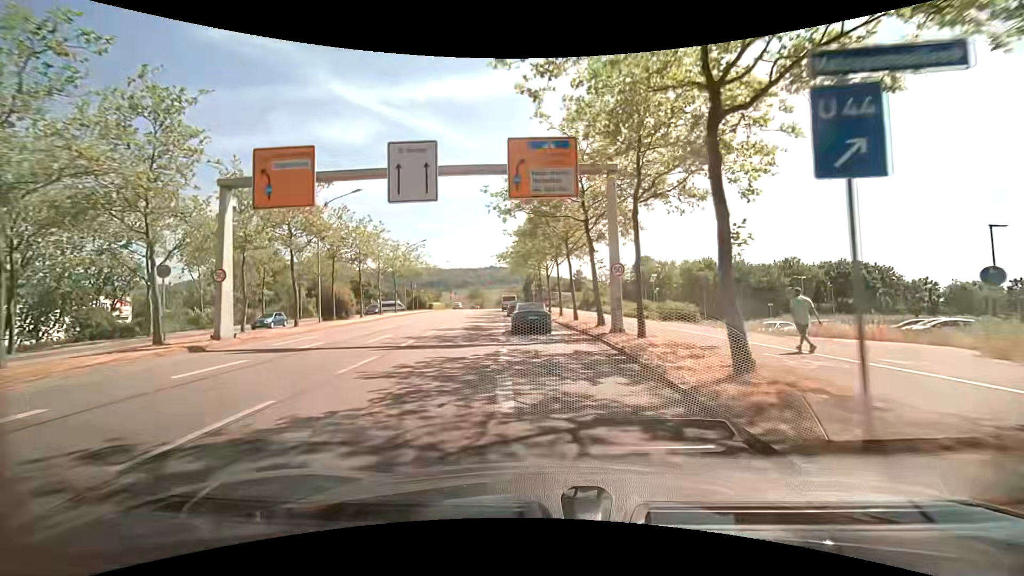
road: primary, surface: asphalt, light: Day
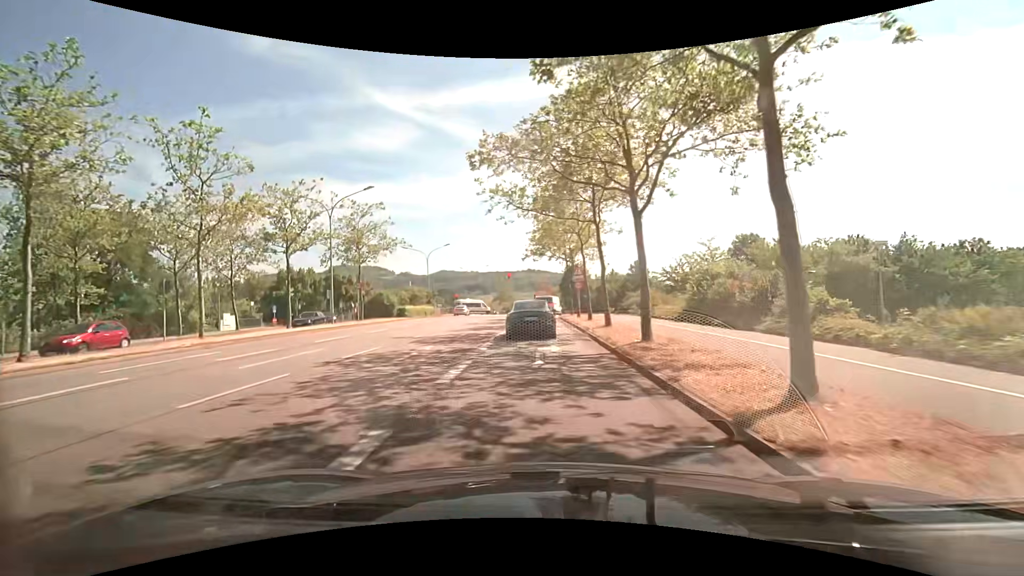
(-1.1, +33.4) m; -4°
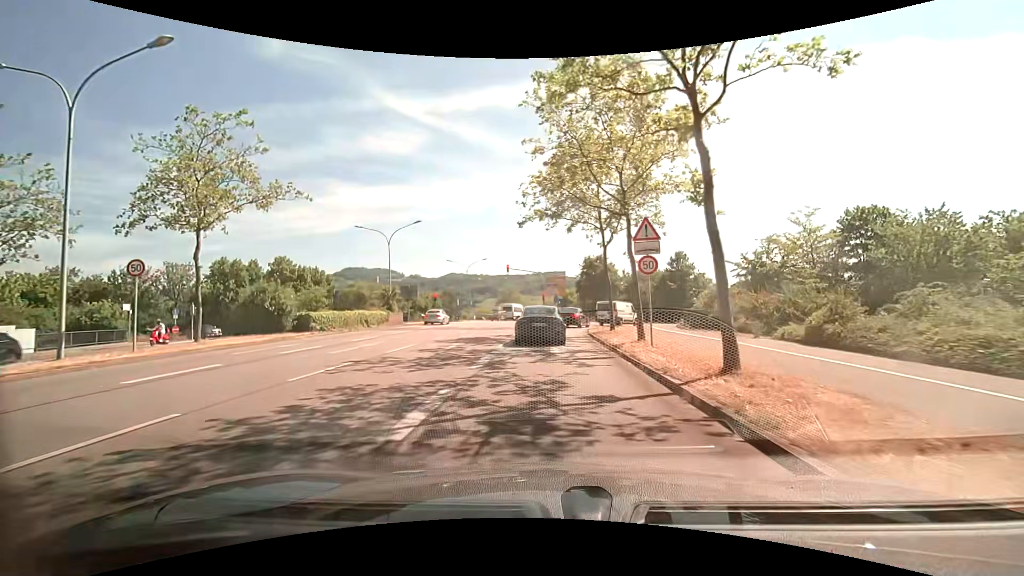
(-0.2, +21.2) m; -1°
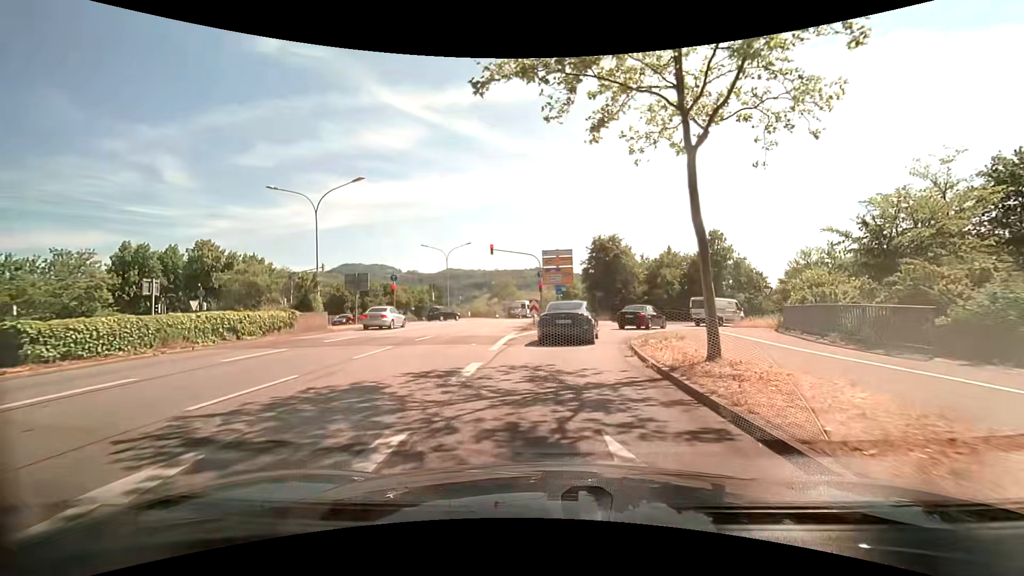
(+0.1, +14.7) m; +1°
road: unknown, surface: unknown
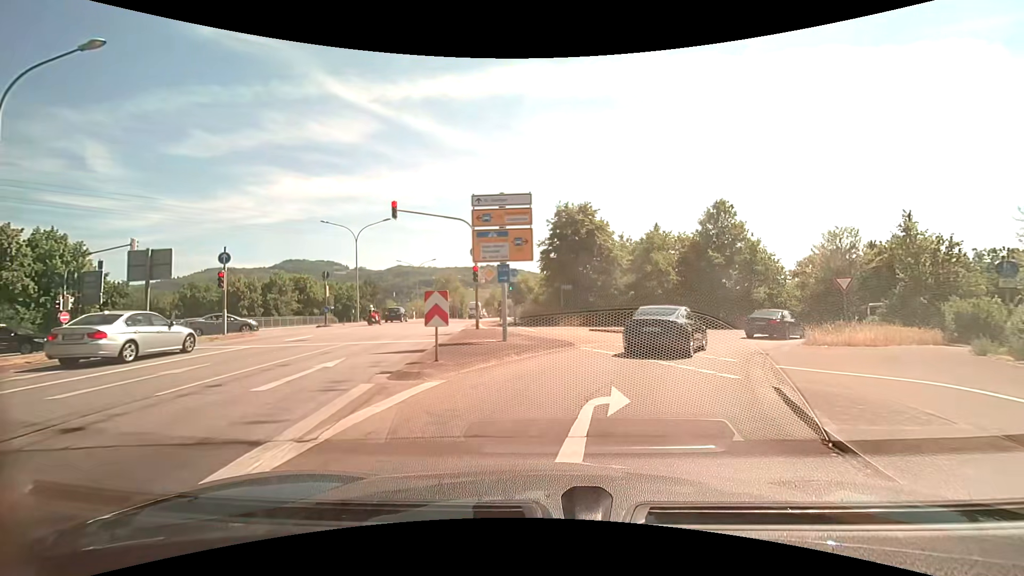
(+0.4, +16.1) m; +6°
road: primary_link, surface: asphalt
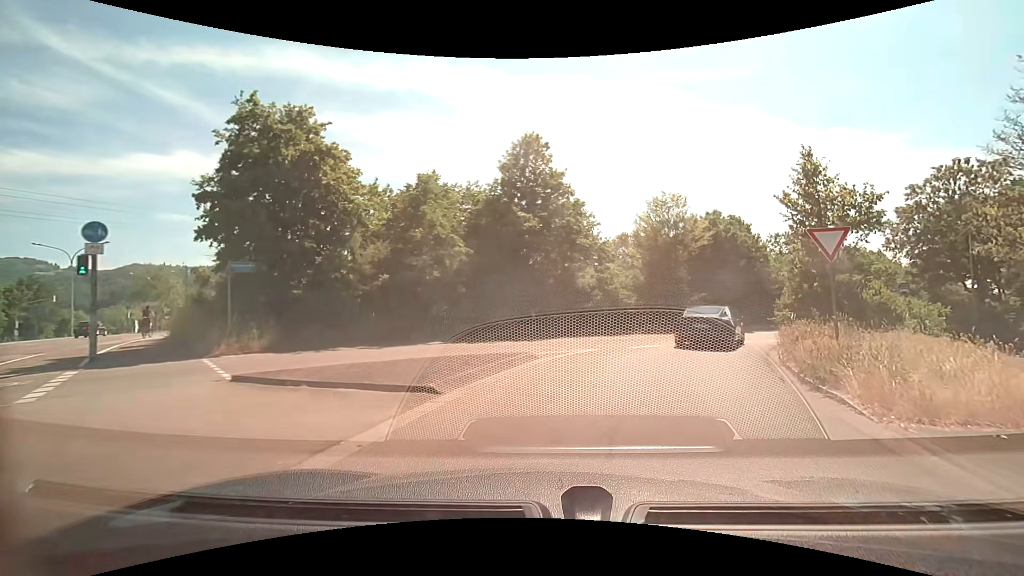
(+2.9, +17.0) m; +23°
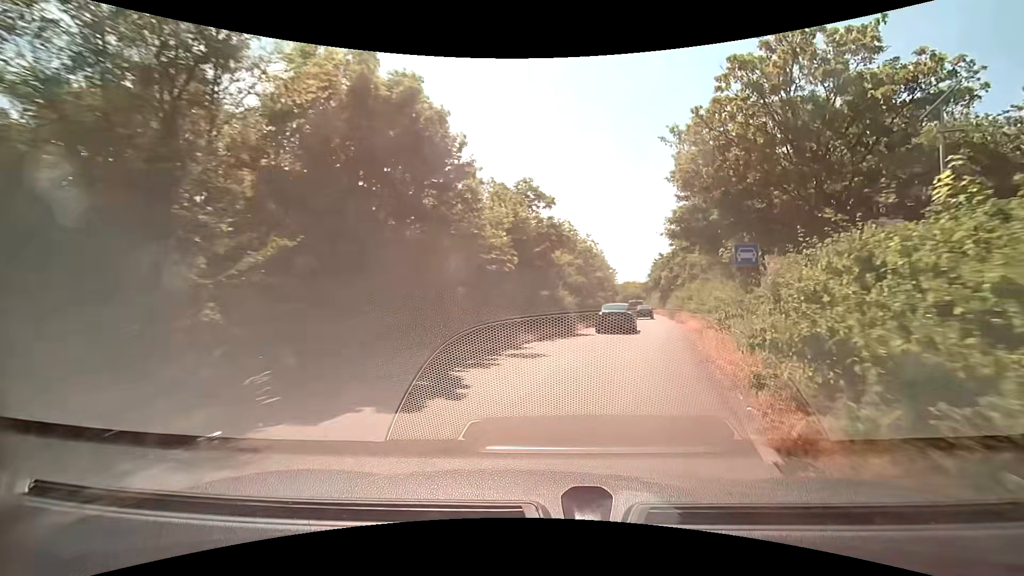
(+7.9, +22.7) m; +36°
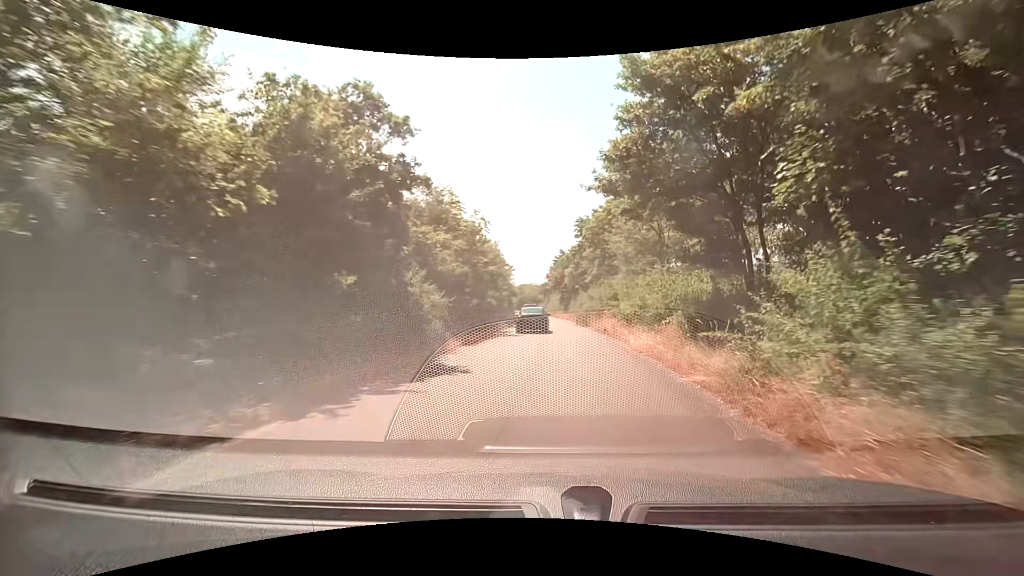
(+1.2, +12.2) m; +11°
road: trunk_link
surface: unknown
